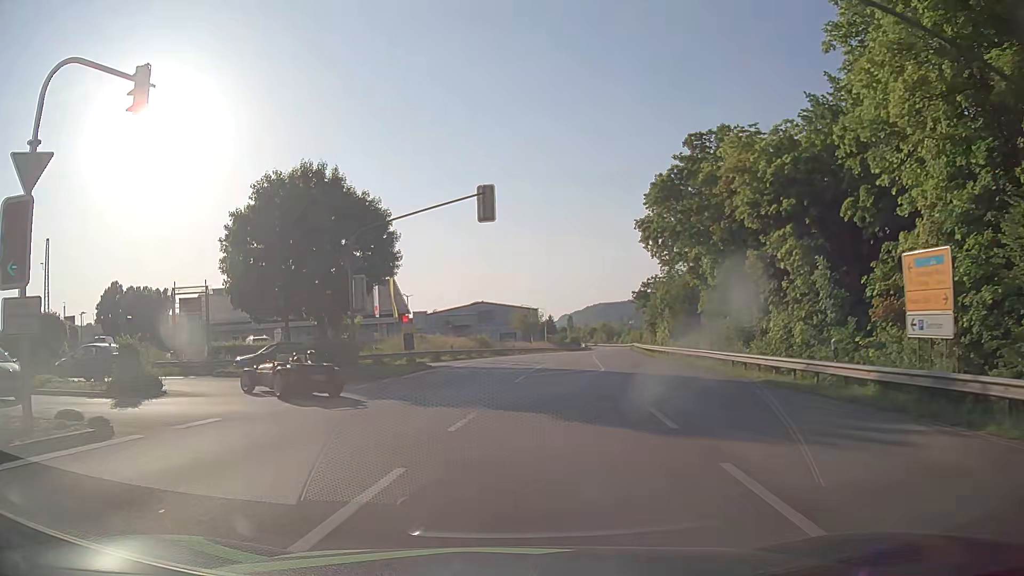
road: primary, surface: asphalt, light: Day
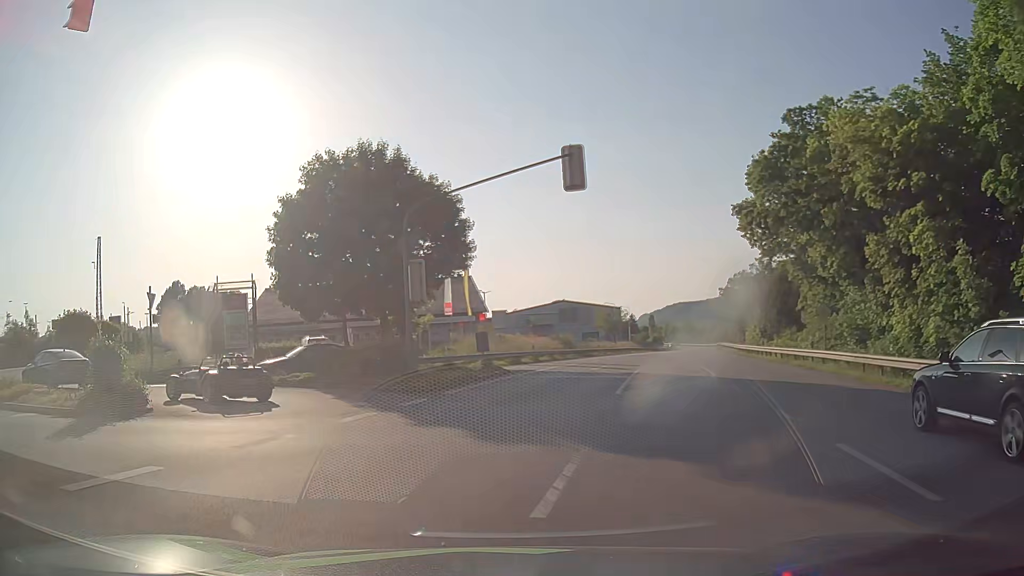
(-0.2, +4.8) m; -6°
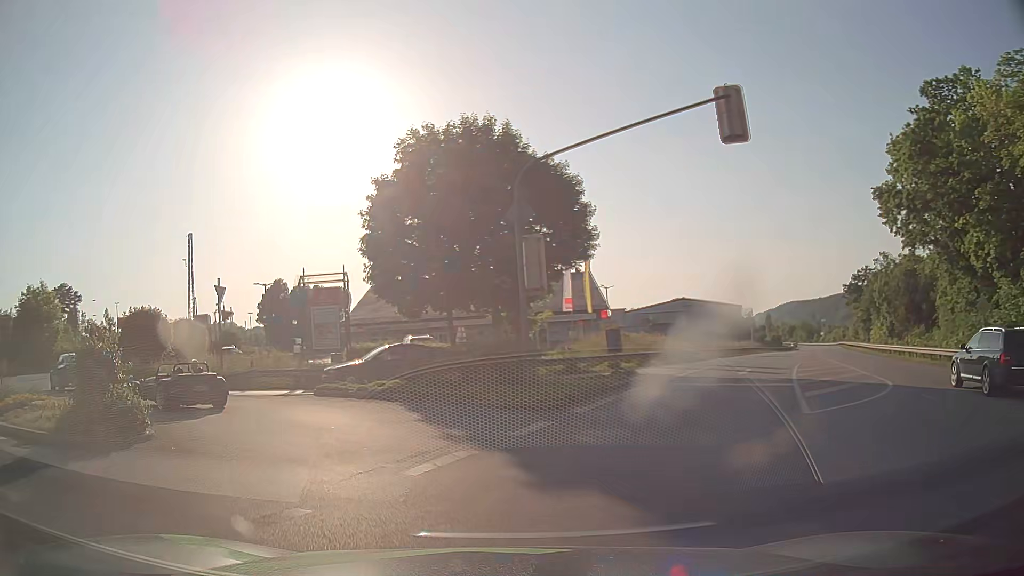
(-0.4, +4.6) m; -10°
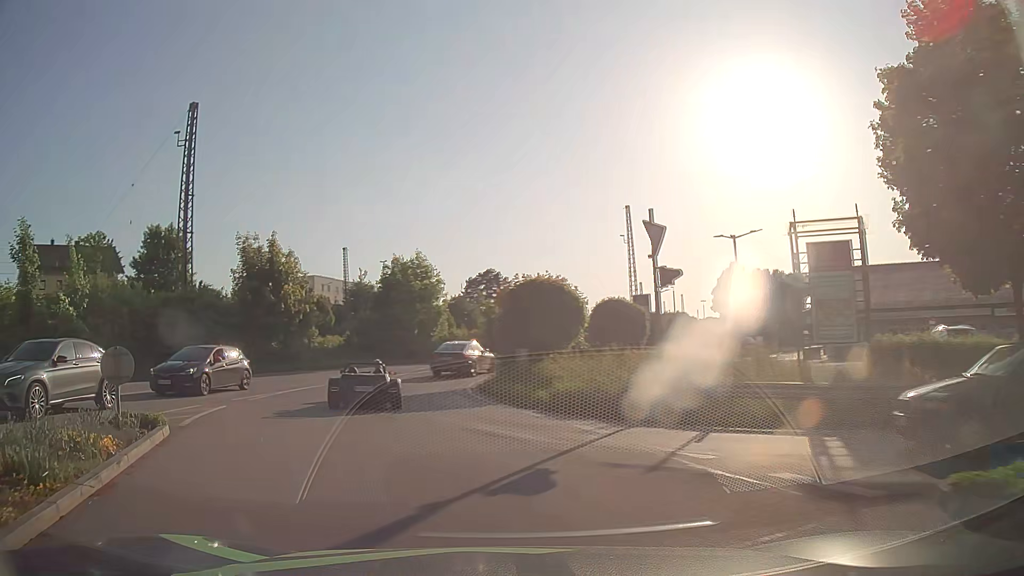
(-4.1, +12.5) m; -38°
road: tertiary
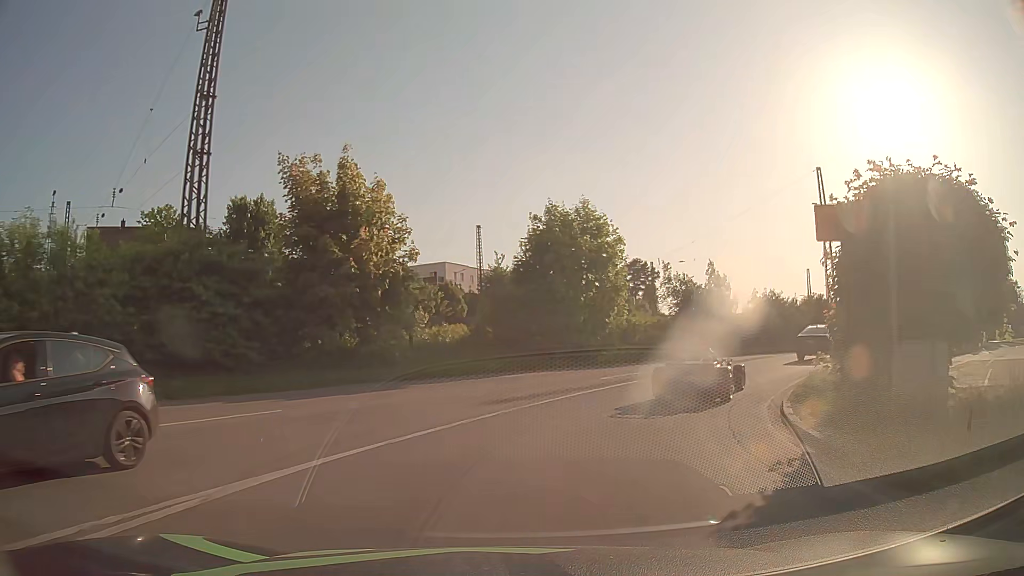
(-3.2, +15.4) m; -13°
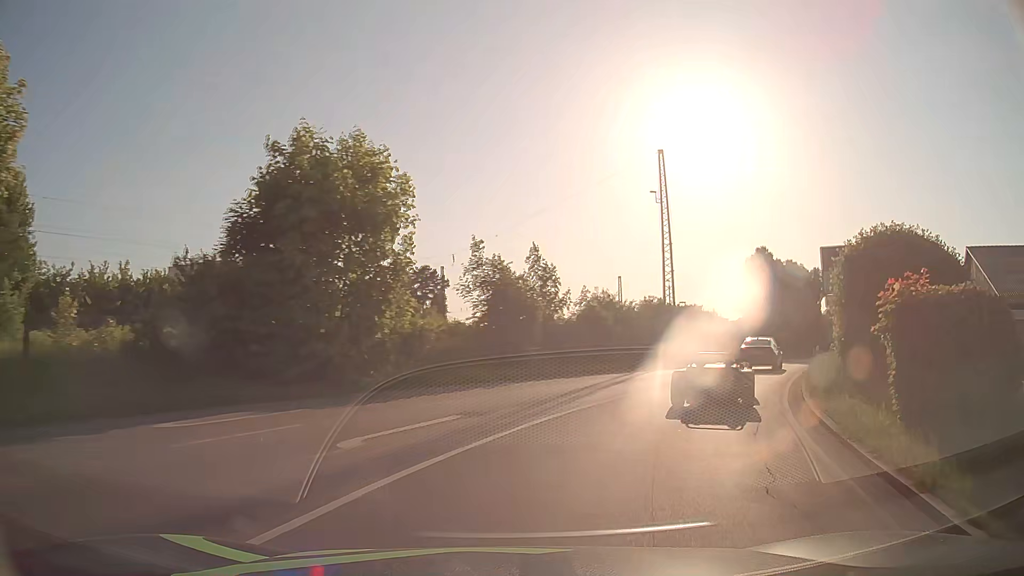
(+1.6, +11.6) m; +17°
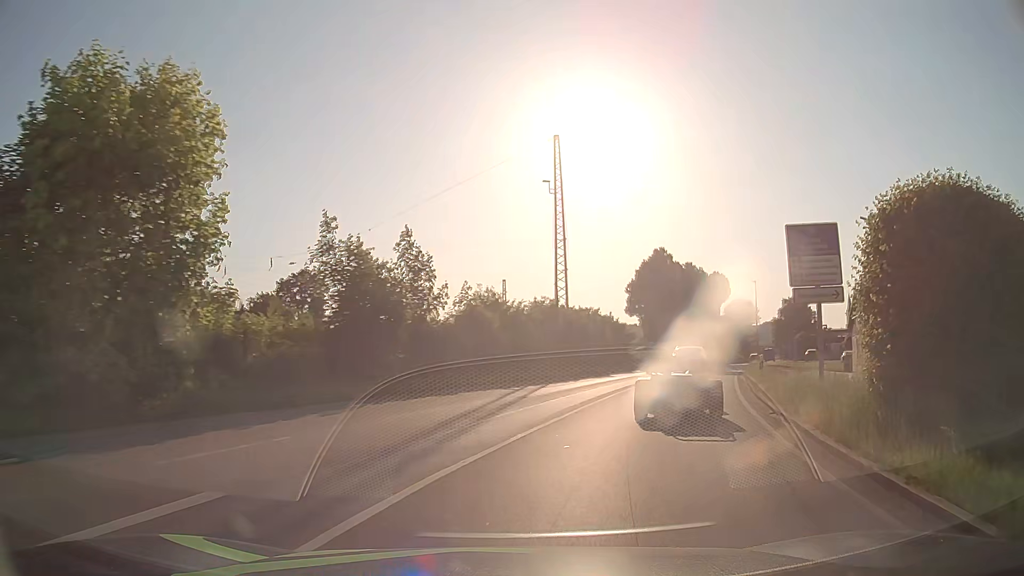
(+0.5, +5.8) m; +10°
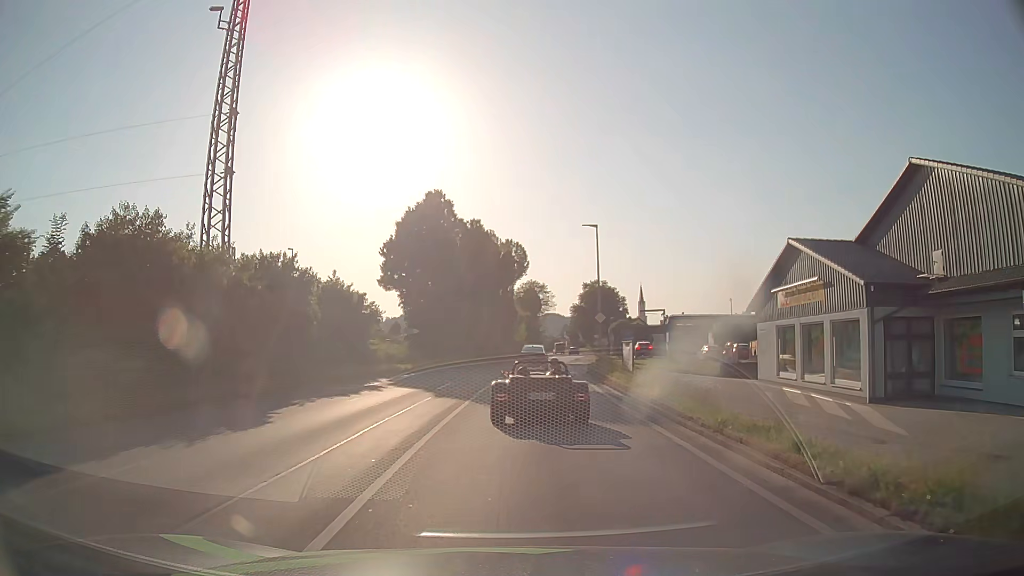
(+5.8, +23.8) m; +19°
(0, +10) (+1, +20) (+1, +30) (+2, +40) (+3, +50) (+3, +60) (+5, +70) (+6, +80) (+8, +90) (+9, +99) m
